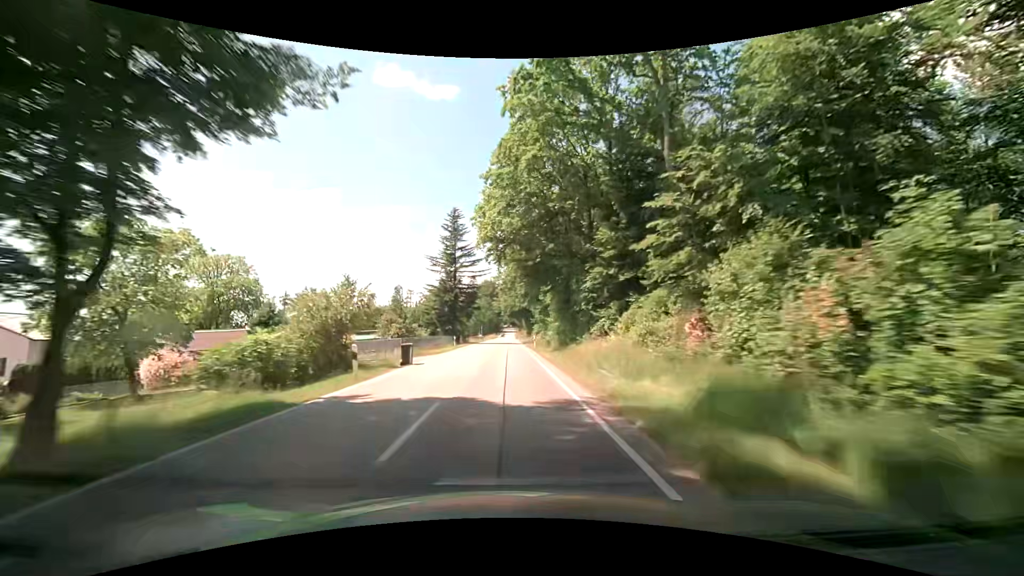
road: secondary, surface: asphalt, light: Day
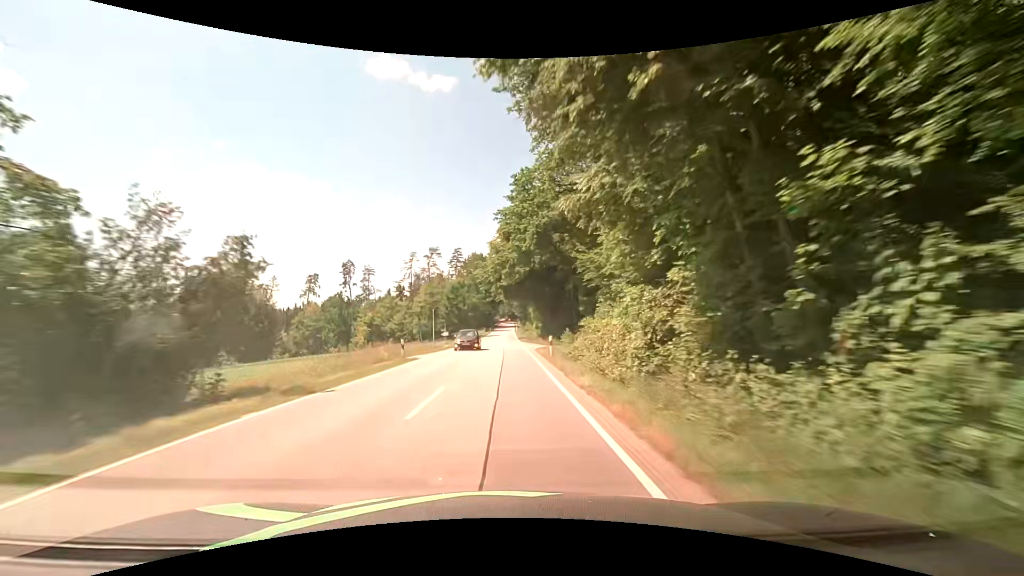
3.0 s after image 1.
(+0.3, +69.0) m; 0°
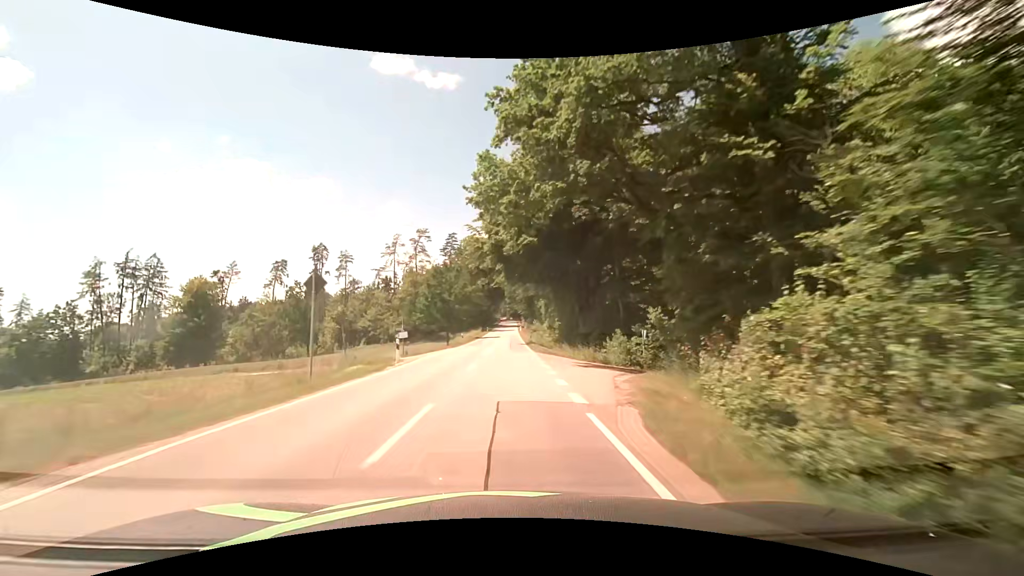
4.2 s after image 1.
(-0.1, +26.4) m; -1°
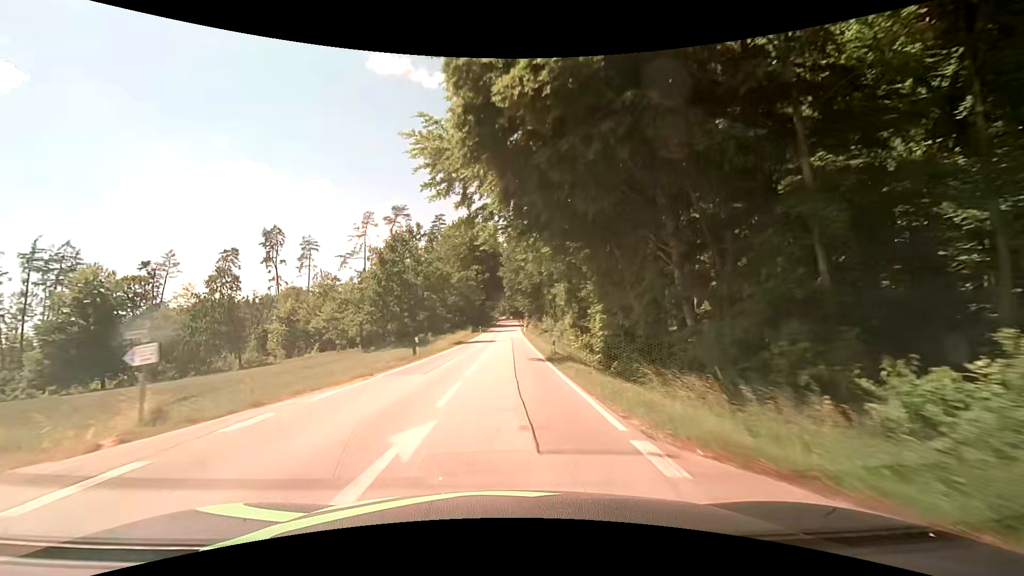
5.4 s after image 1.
(+0.2, +25.8) m; +1°
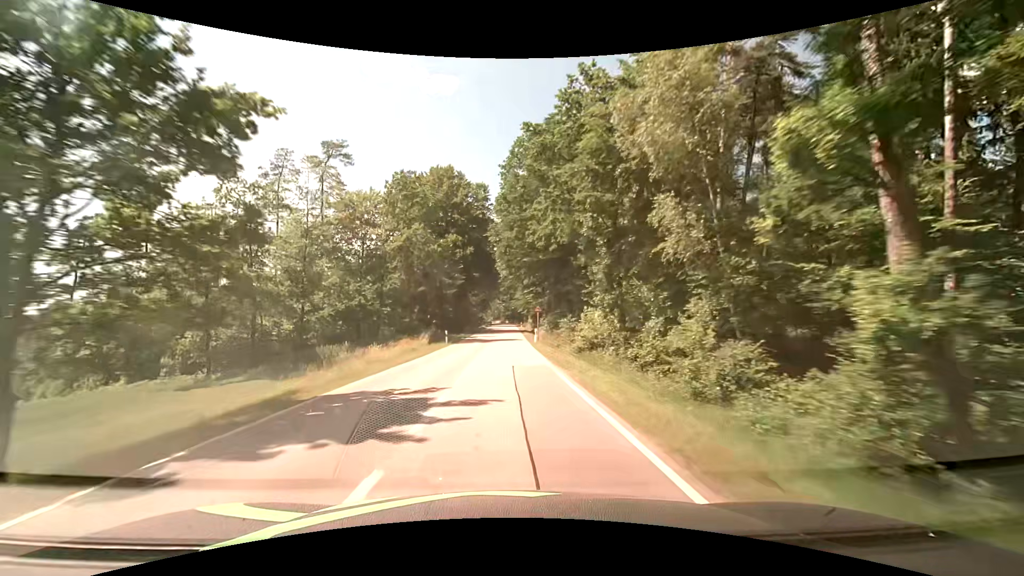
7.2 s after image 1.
(-0.1, +37.9) m; +1°
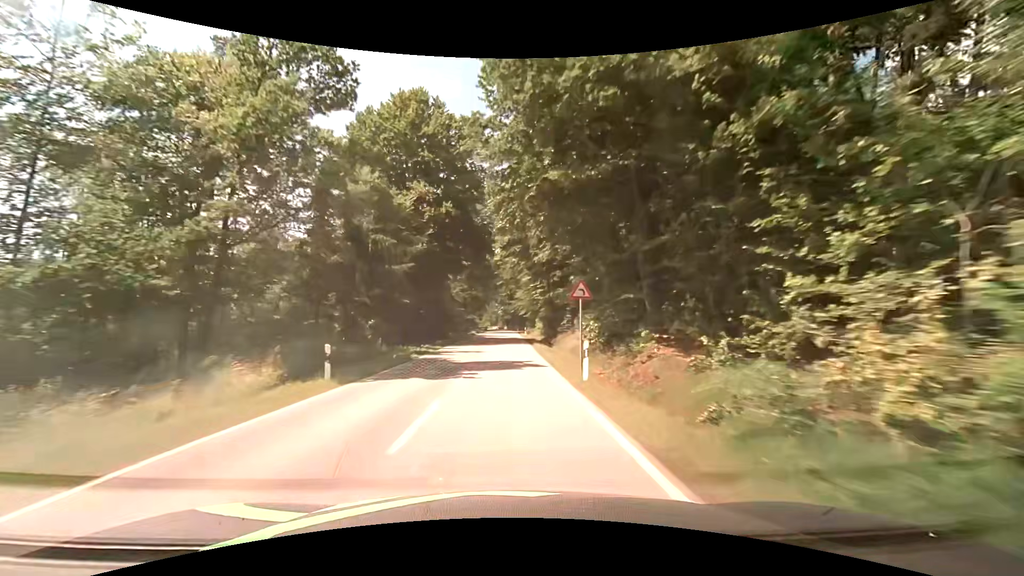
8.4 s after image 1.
(0.0, +24.9) m; 0°
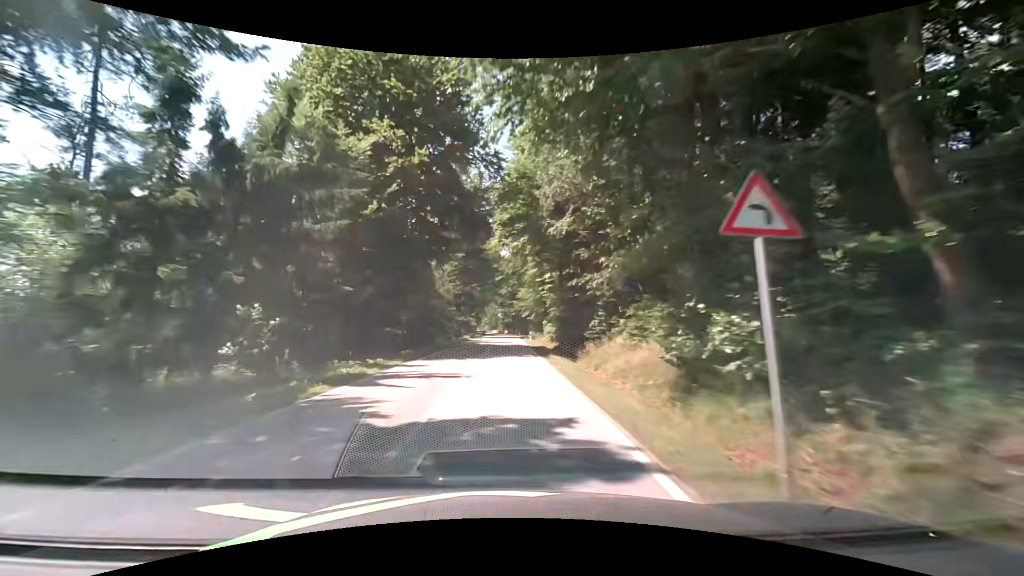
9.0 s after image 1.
(-0.1, +12.4) m; 0°
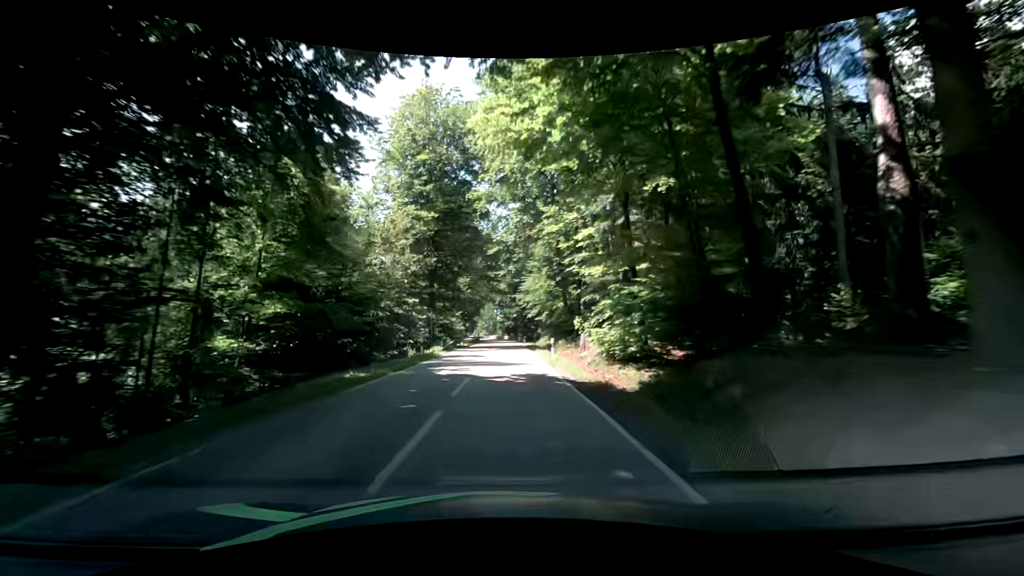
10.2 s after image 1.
(0.0, +24.7) m; 0°
(0, +10) (0, +20) (0, +30) (0, +40) (0, +50) (0, +60) (+1, +70) (+1, +80) (0, +90) (0, +100) m
